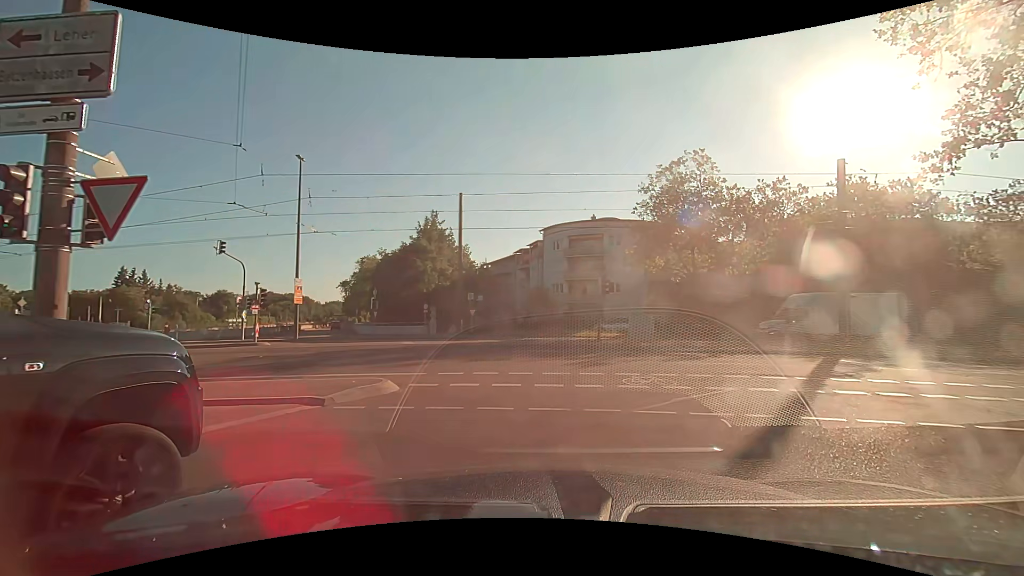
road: tertiary_link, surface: asphalt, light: Day
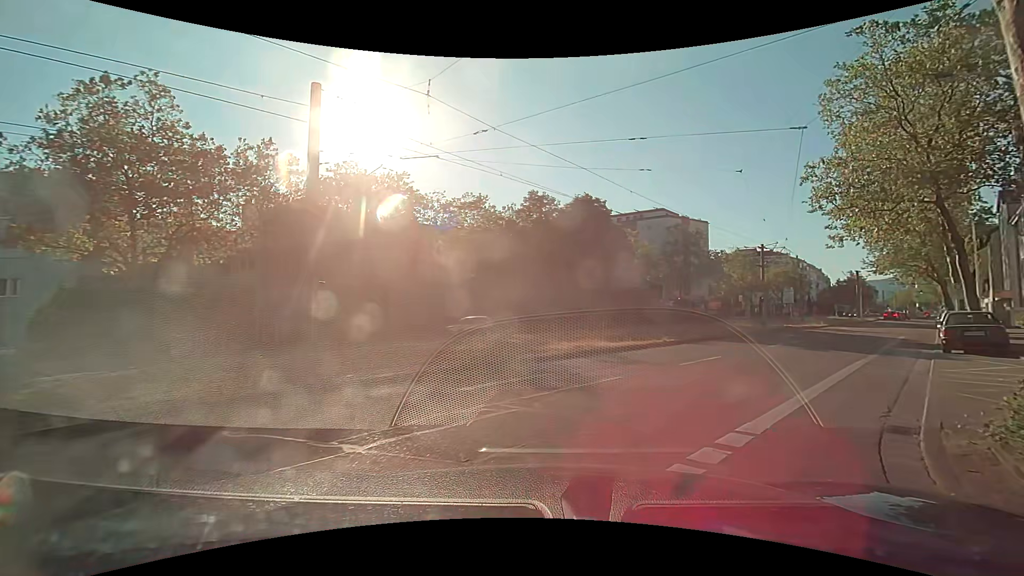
(+5.8, +10.2) m; +52°
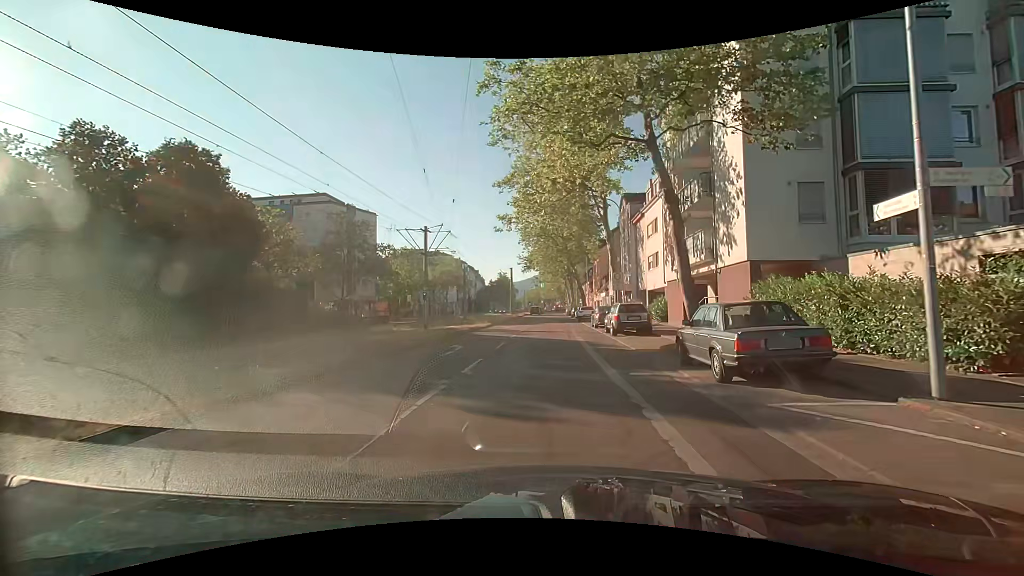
(+4.8, +13.0) m; +36°
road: tertiary
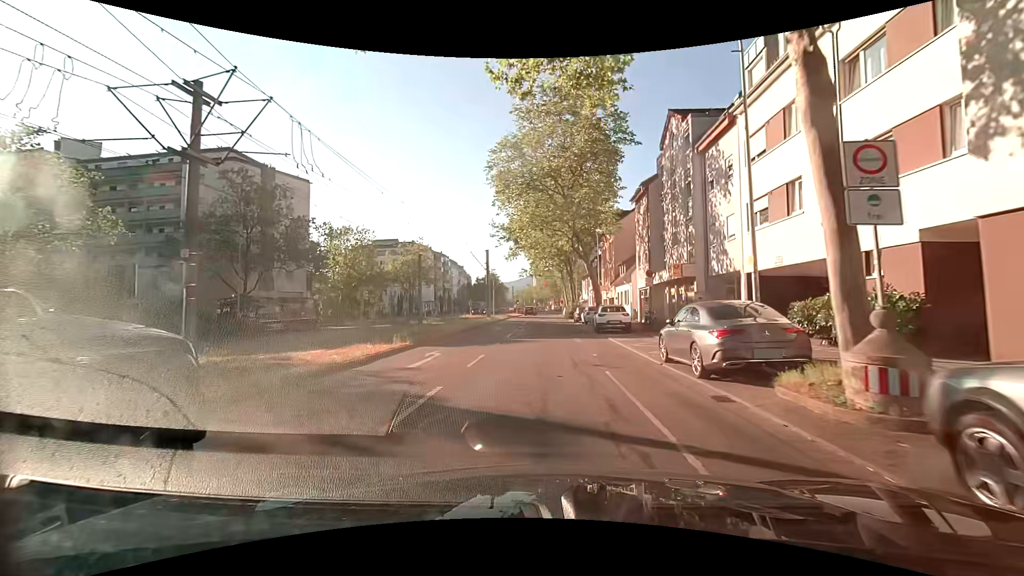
(+0.1, +23.2) m; 0°
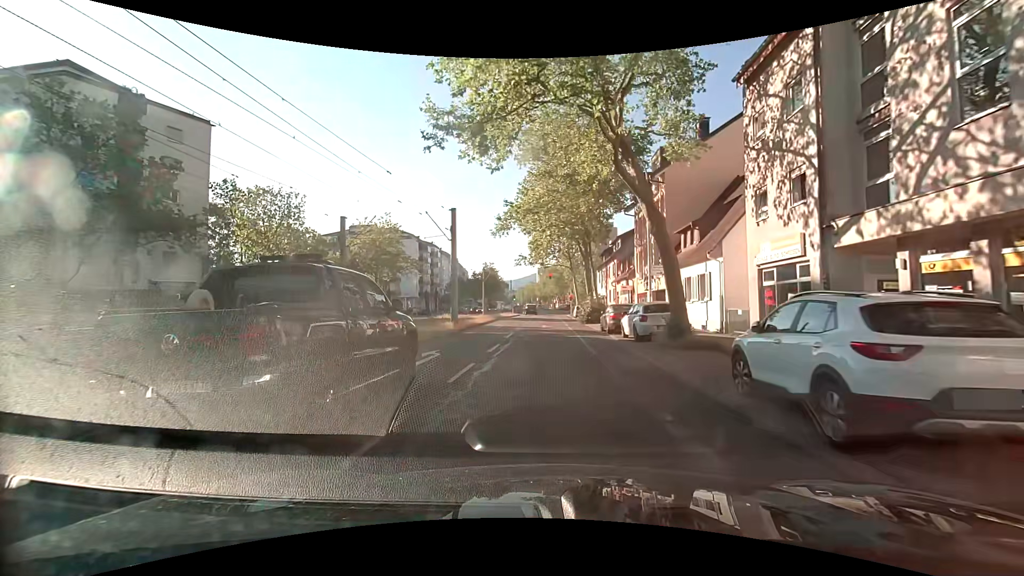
(+0.1, +20.9) m; 0°
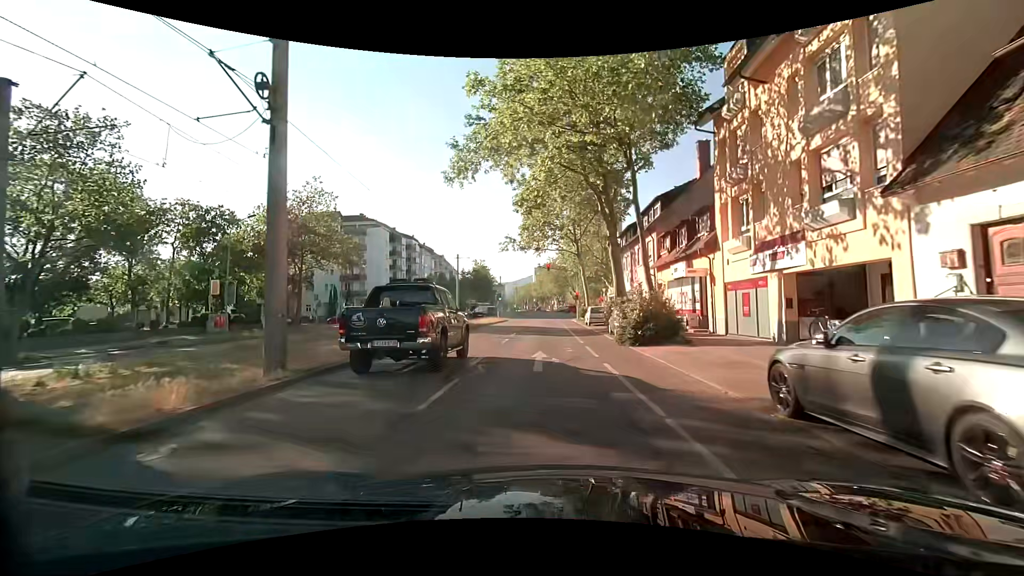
(+0.1, +20.3) m; +1°
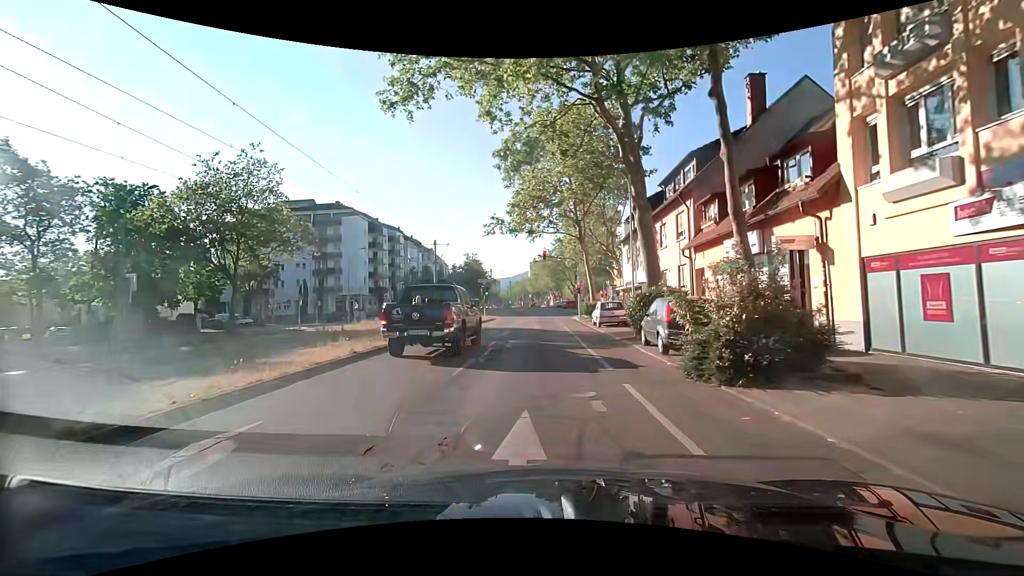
(0.0, +9.1) m; 0°
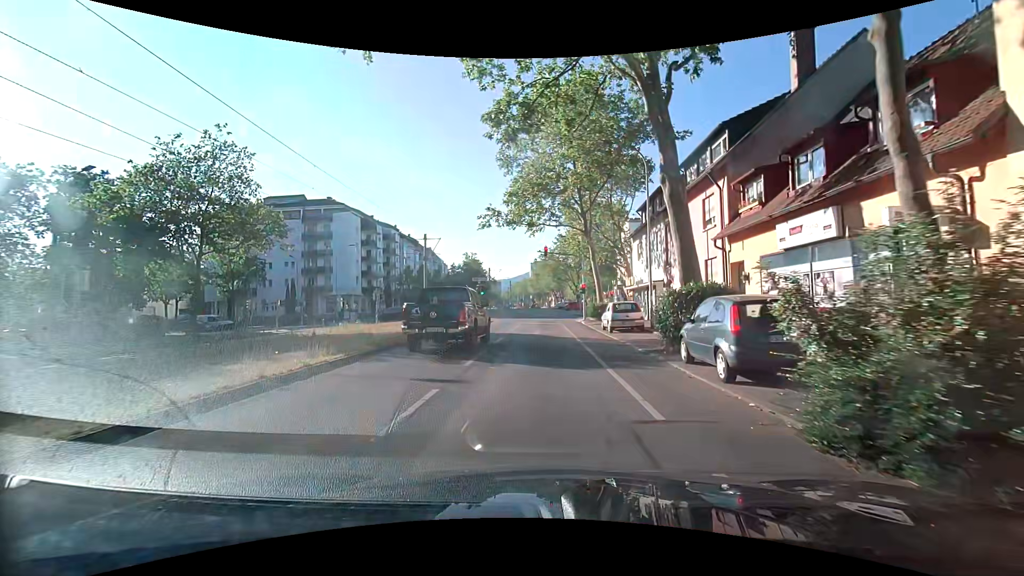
(0.0, +4.3) m; 0°
